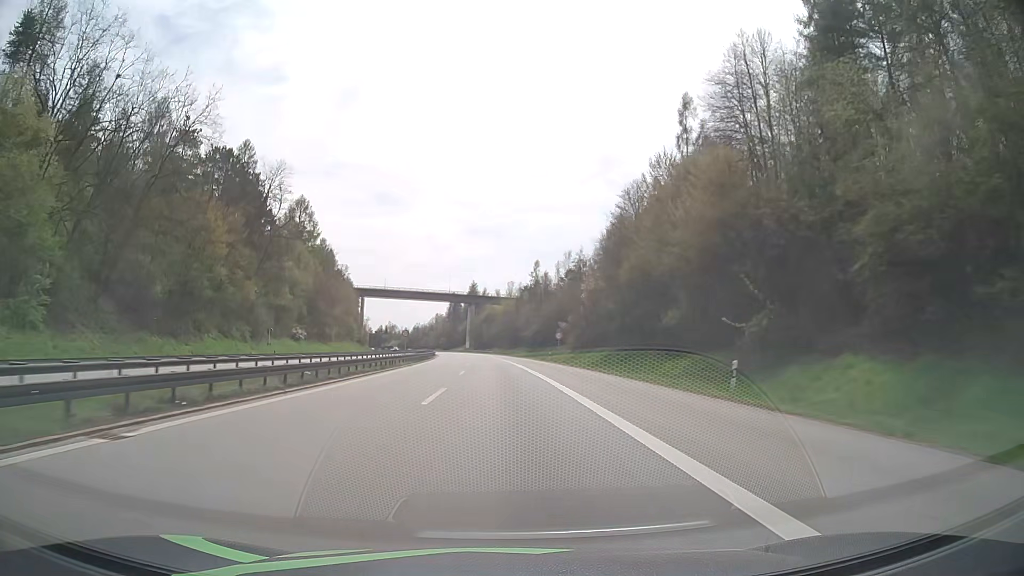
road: motorway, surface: asphalt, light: Day
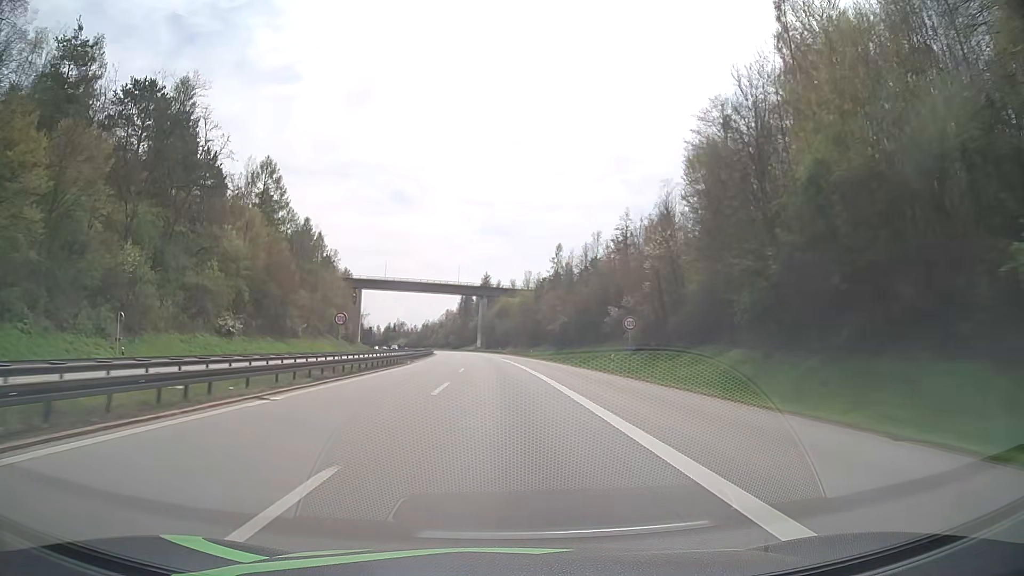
(-0.4, +32.9) m; -1°
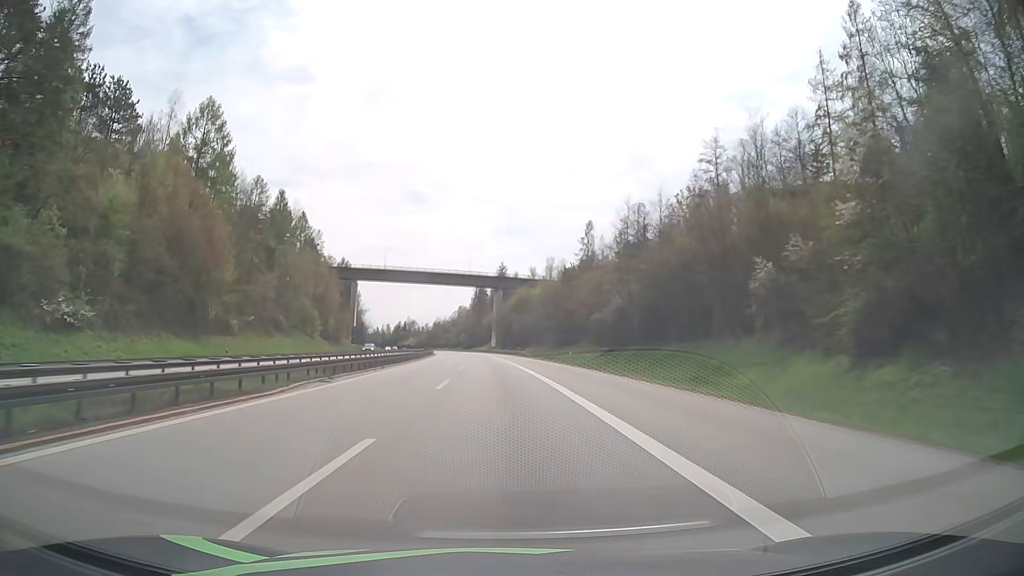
(-0.4, +33.3) m; -1°
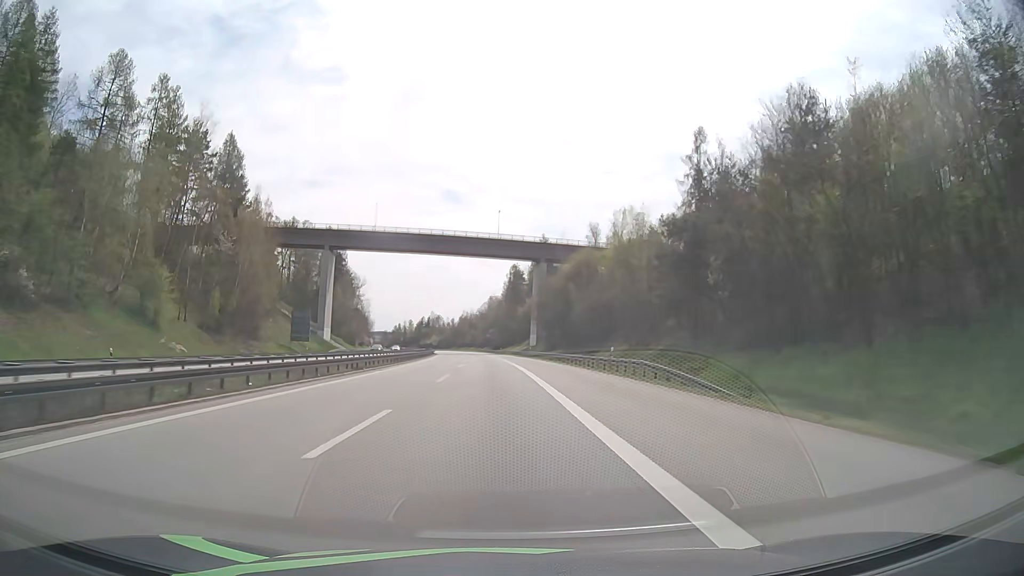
(-1.8, +67.3) m; -3°
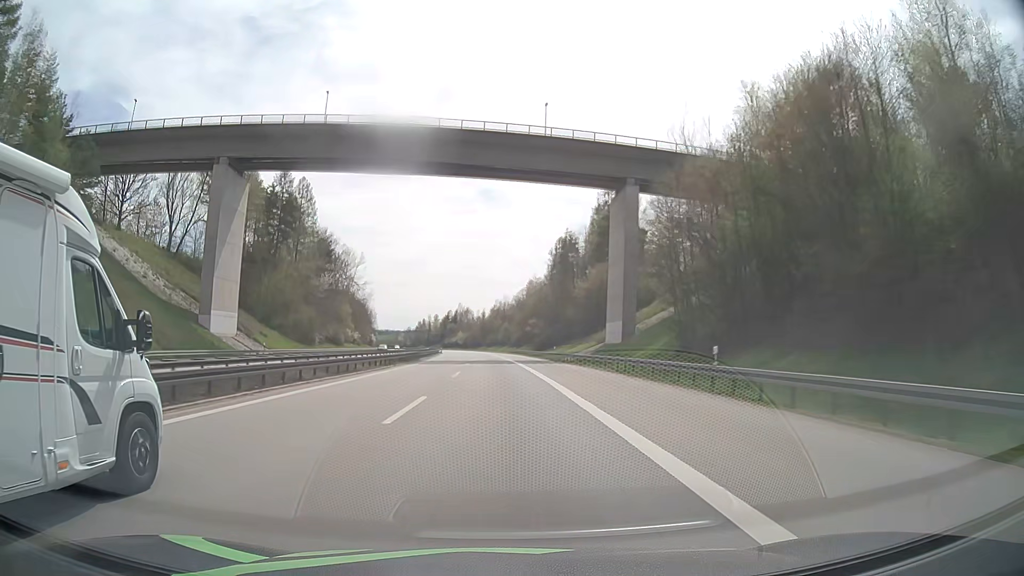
(-2.1, +68.0) m; -4°
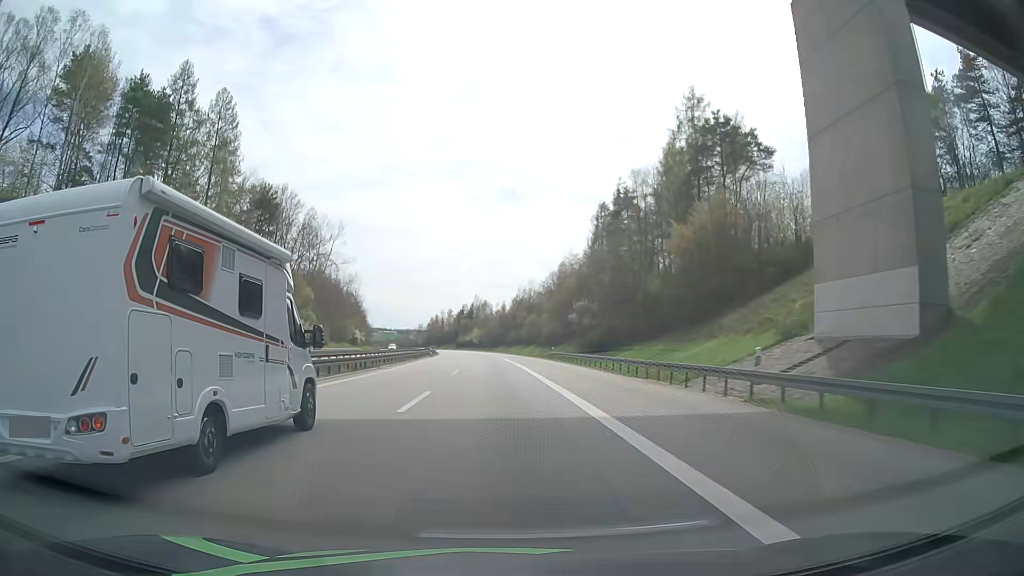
(-0.7, +51.6) m; -2°
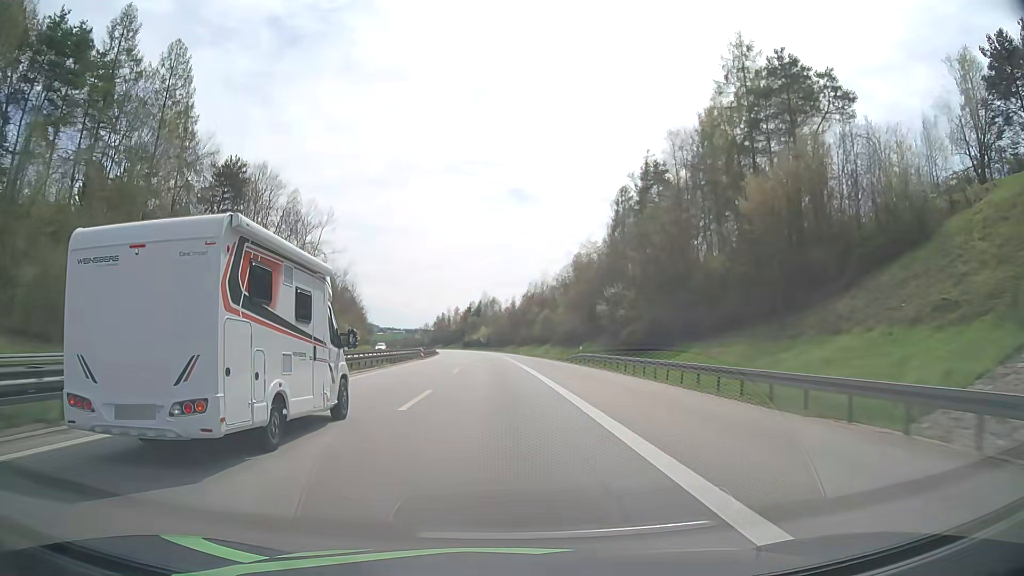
(-0.1, +17.3) m; -1°
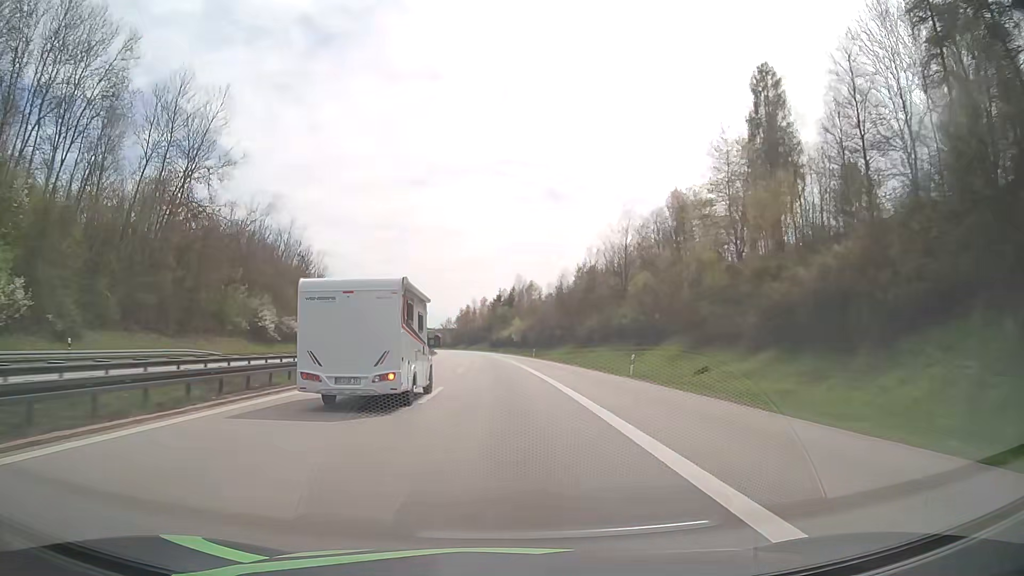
(-1.4, +69.8) m; -3°
(0, +10) (0, +20) (0, +30) (-1, +40) (-1, +50) (-1, +60) (-2, +70) (-2, +80) (-3, +90) (-4, +100) m
